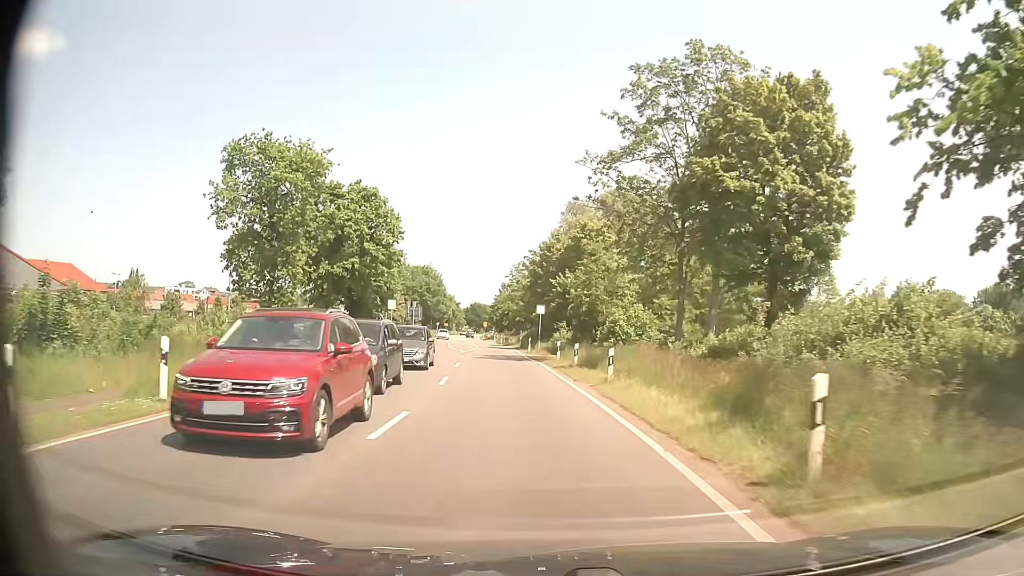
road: secondary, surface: asphalt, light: Day
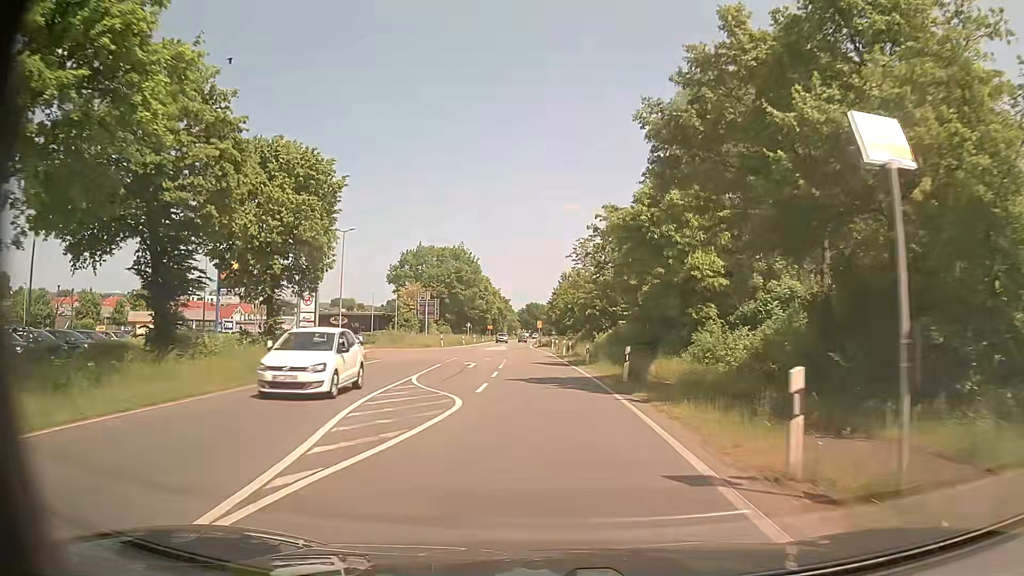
(-2.8, +41.7) m; -4°
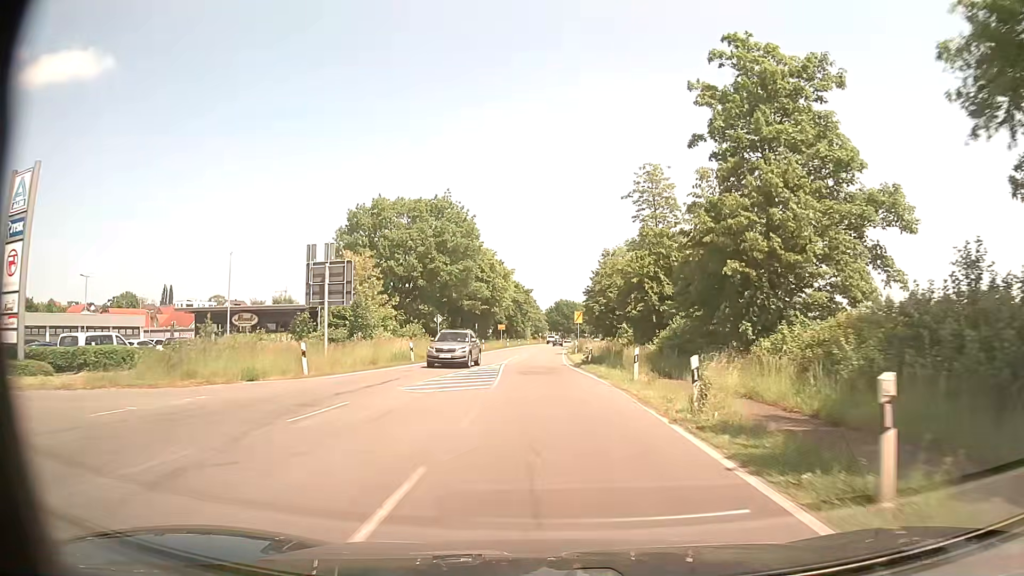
(-1.7, +43.4) m; -3°
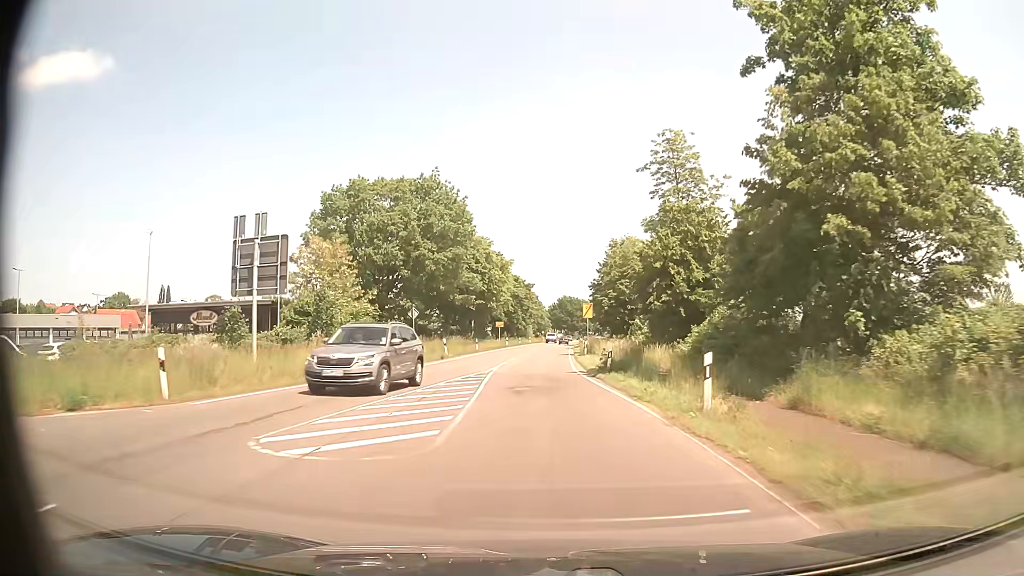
(-0.1, +9.0) m; -1°
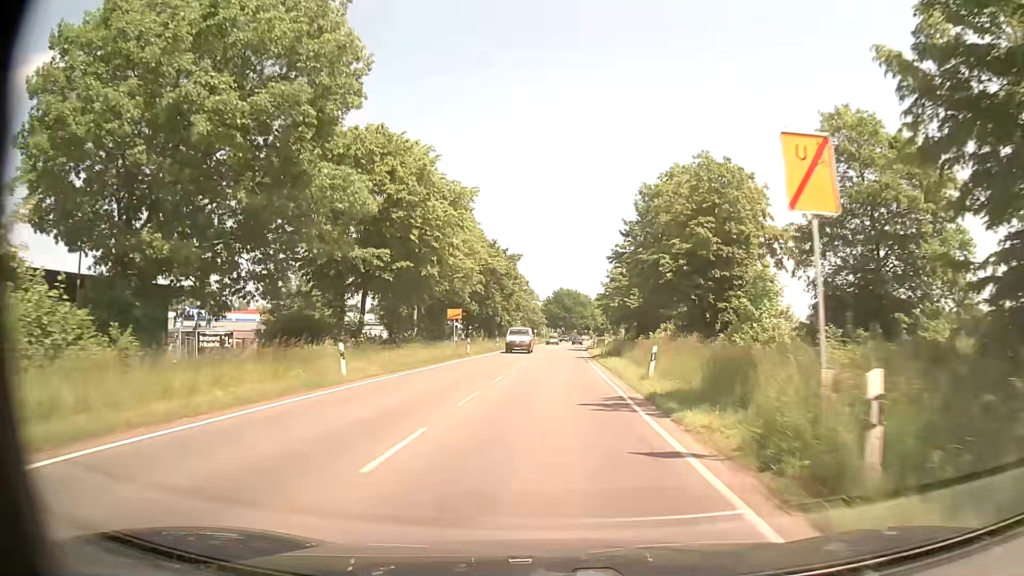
(-0.2, +38.0) m; +1°
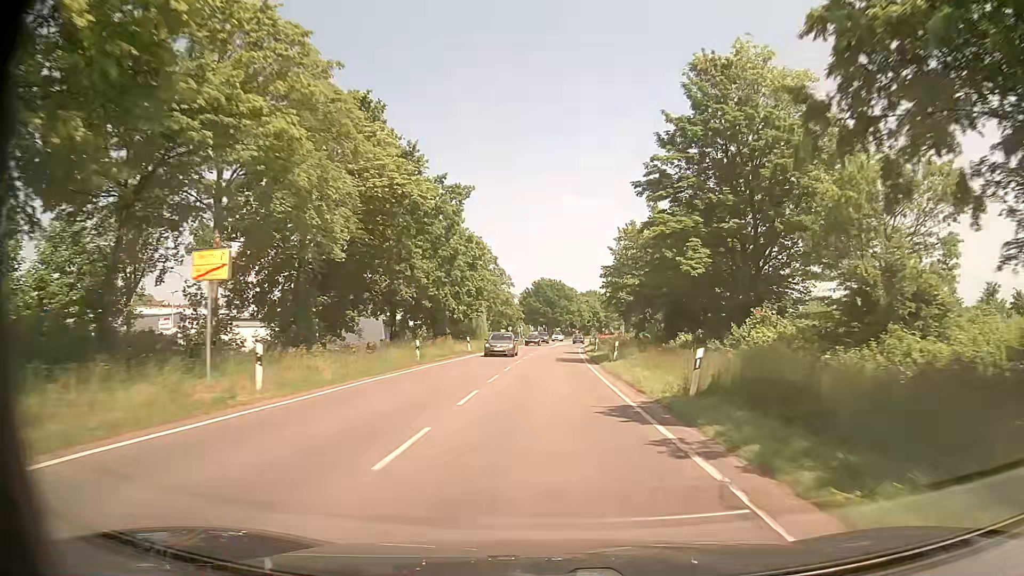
(+0.4, +31.6) m; +2°
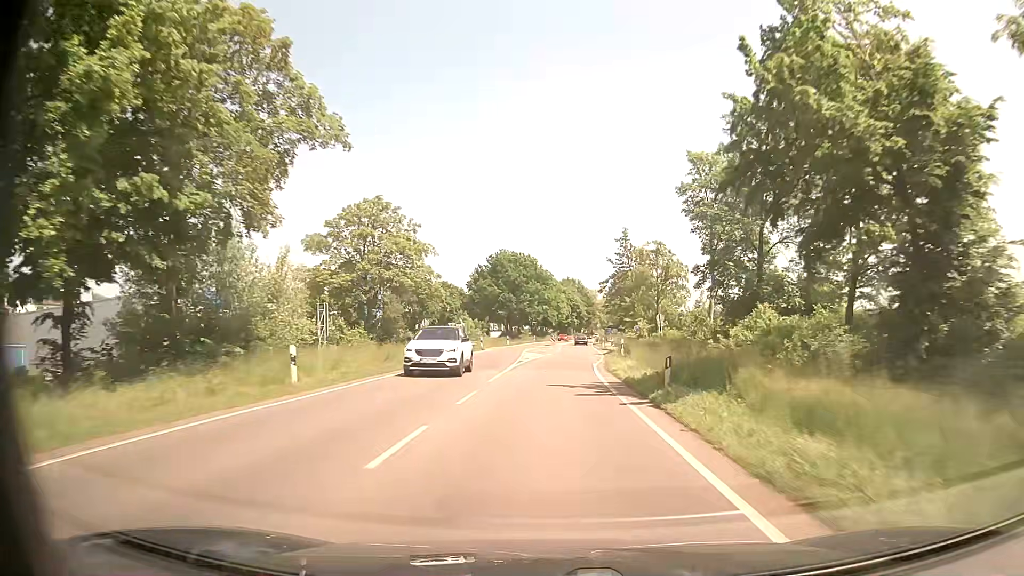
(+0.7, +56.6) m; +2°
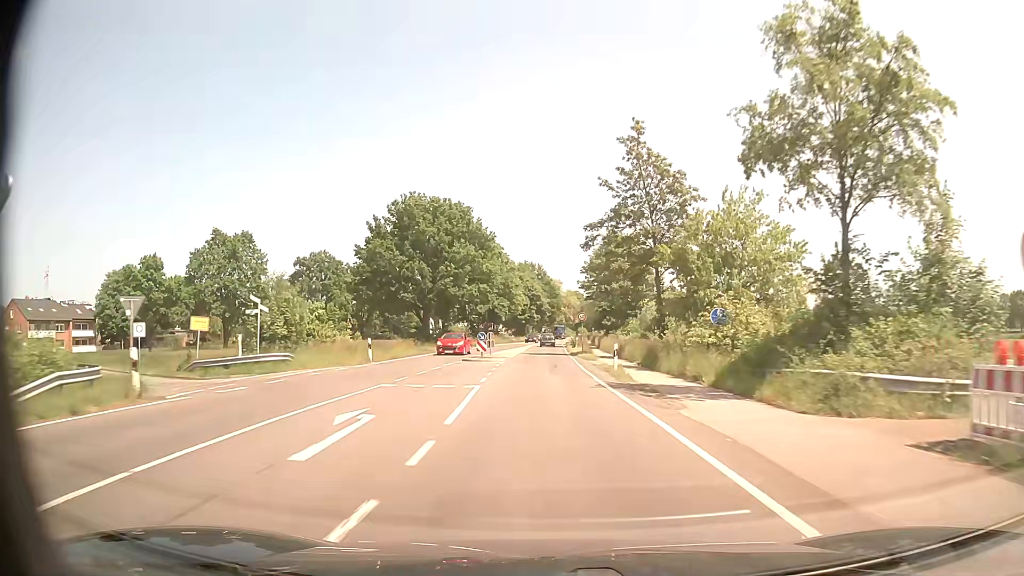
(+1.5, +46.2) m; +4°
(0, +10) (0, +20) (0, +30) (0, +40) (0, +50) (0, +60) (0, +70) (0, +80) (0, +90) (0, +100) m
